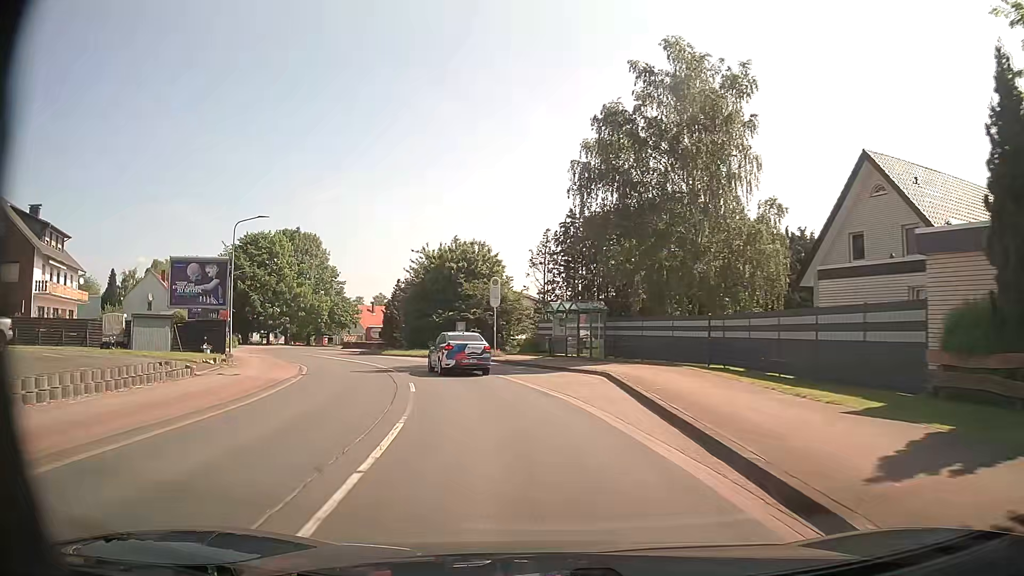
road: primary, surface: asphalt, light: Day
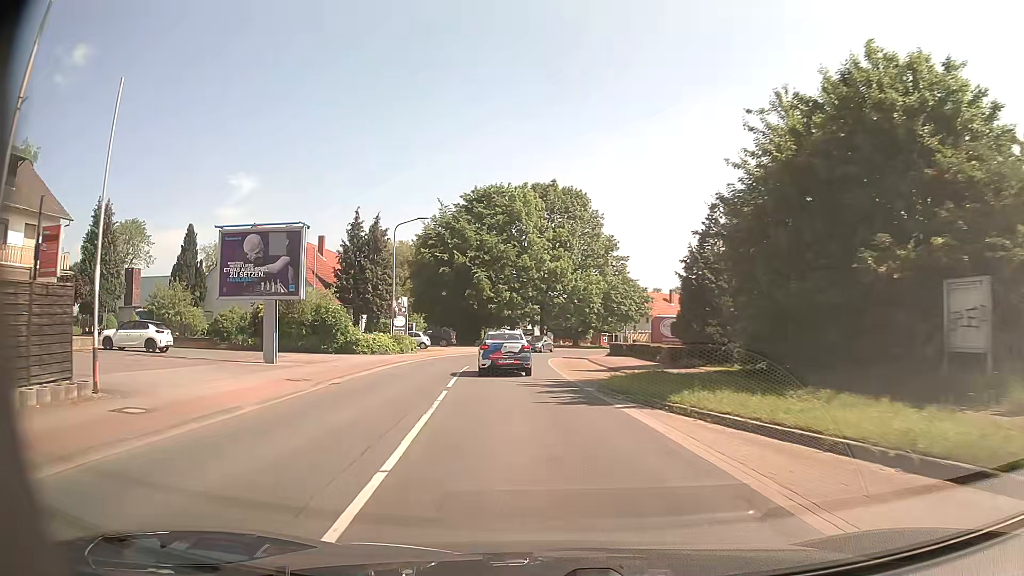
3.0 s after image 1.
(-7.5, +34.8) m; -25°
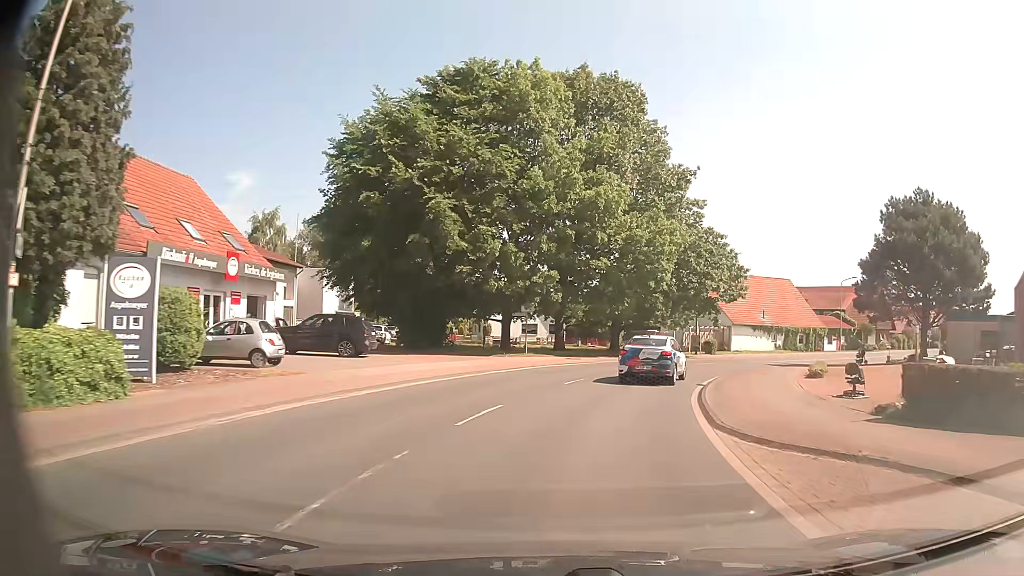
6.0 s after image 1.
(-1.9, +35.3) m; 0°
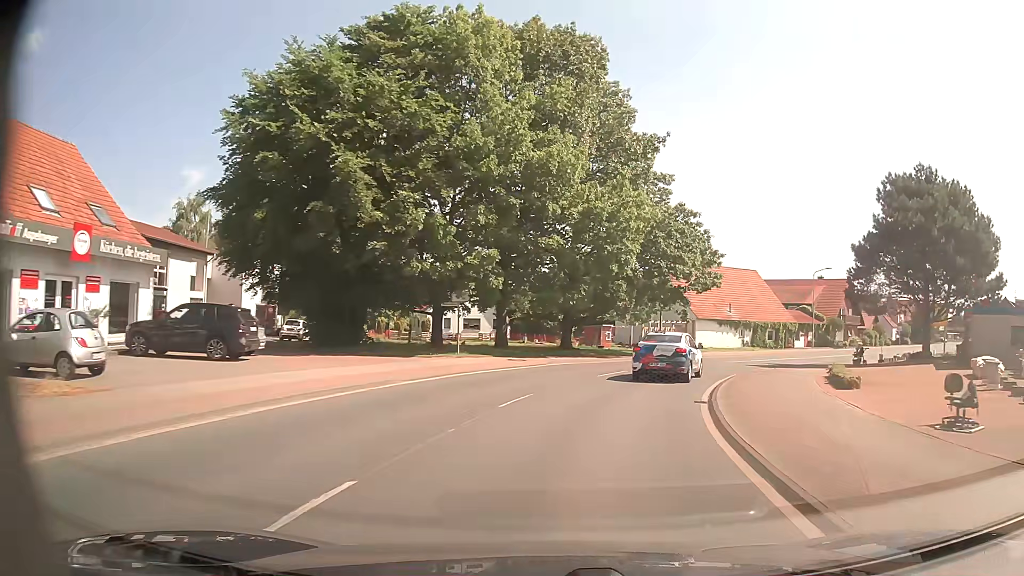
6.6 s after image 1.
(+0.3, +7.0) m; +5°
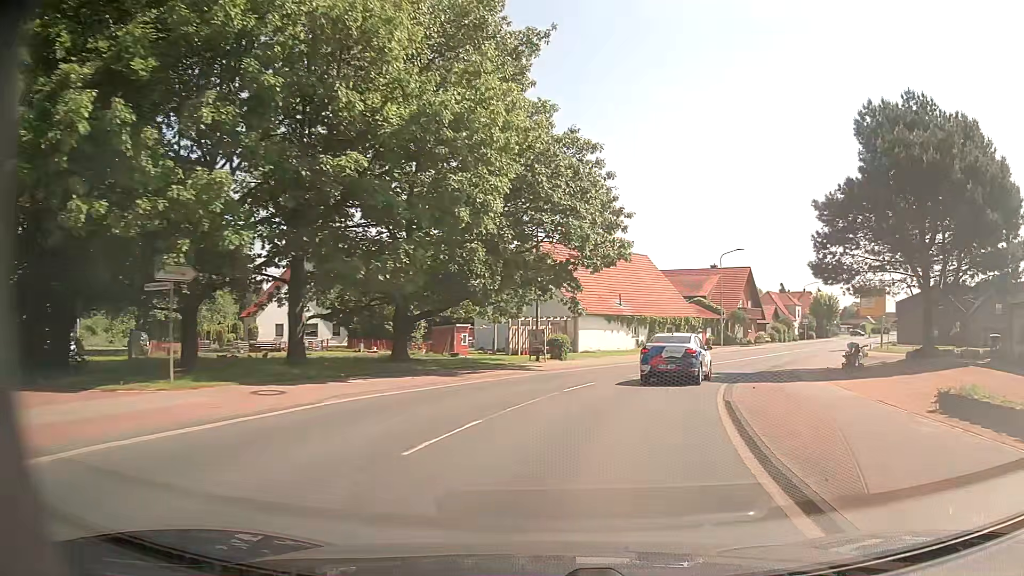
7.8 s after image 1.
(+1.4, +13.8) m; +11°
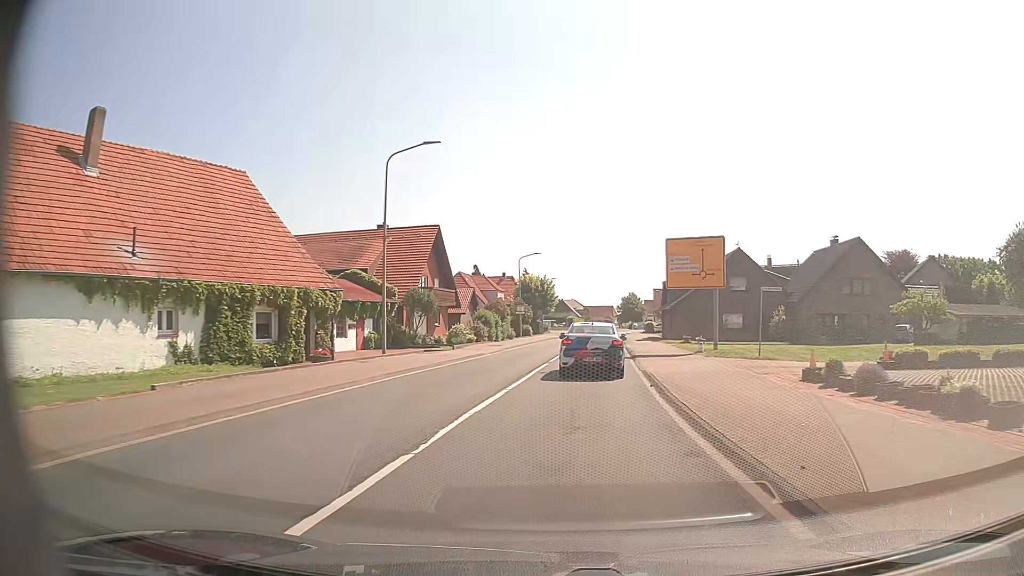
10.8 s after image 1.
(+8.1, +31.4) m; +27°
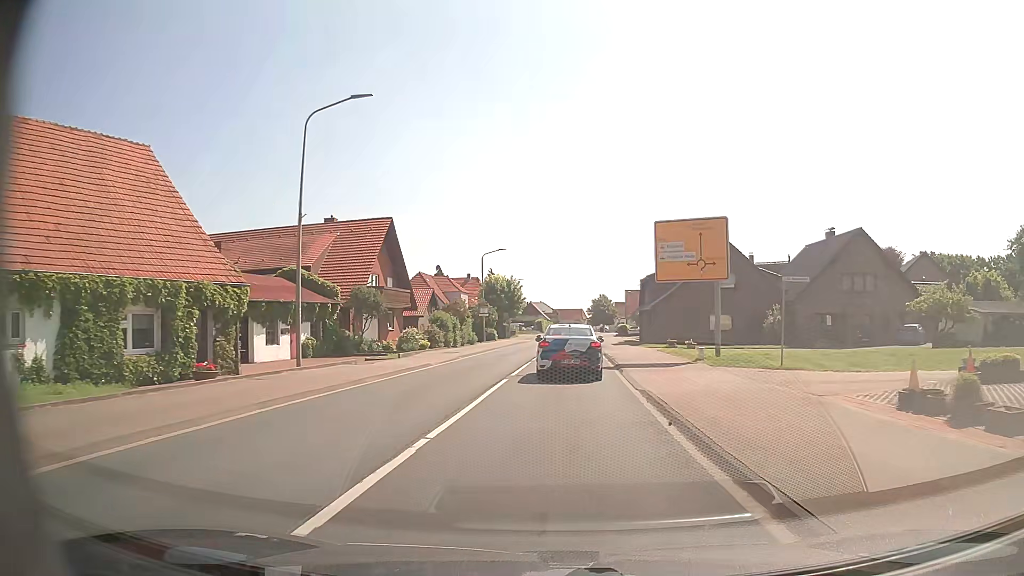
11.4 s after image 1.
(+0.1, +6.2) m; +2°
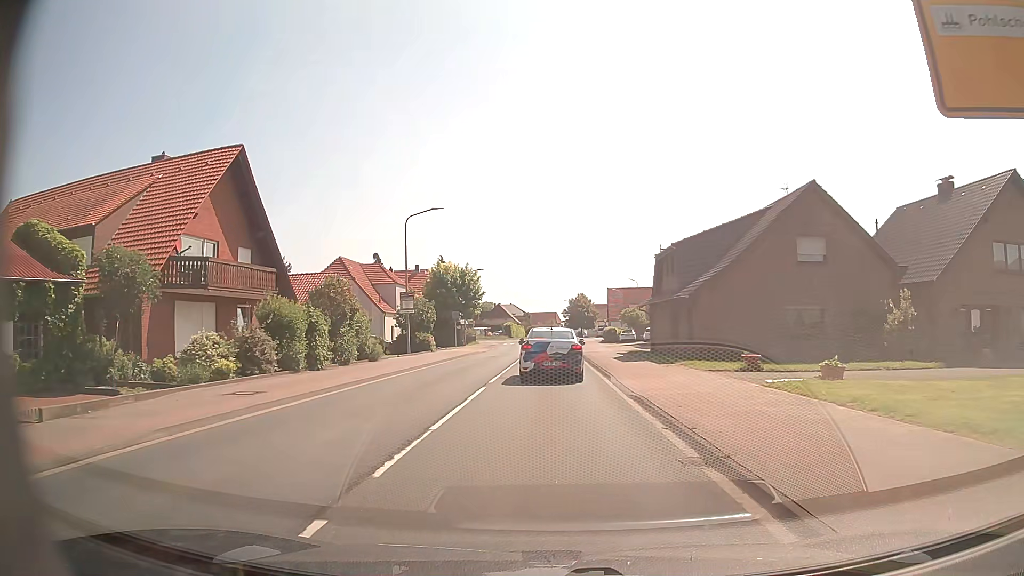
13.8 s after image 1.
(+0.7, +22.6) m; +3°
(0, +10) (0, +20) (0, +30) (0, +40) (0, +50) (0, +60) (+1, +70) (+1, +80) (+2, +90) (+4, +99) m
